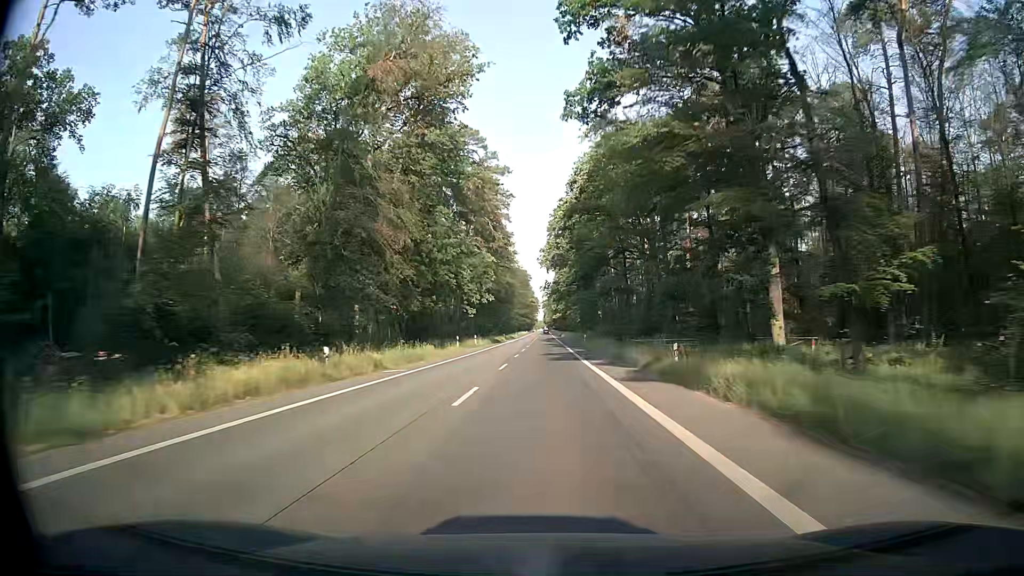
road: secondary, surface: asphalt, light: Day
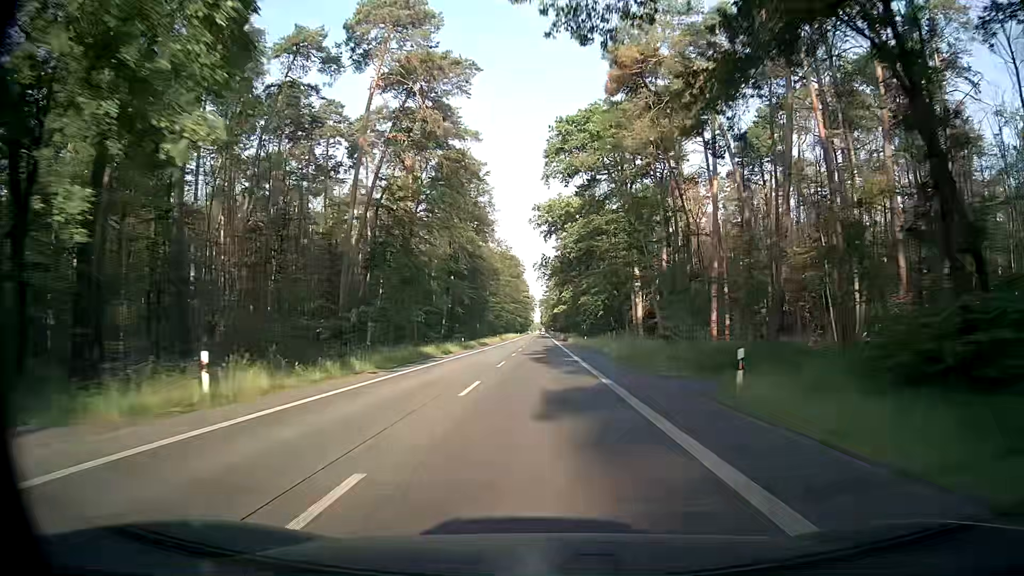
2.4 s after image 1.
(+0.2, +57.2) m; 0°
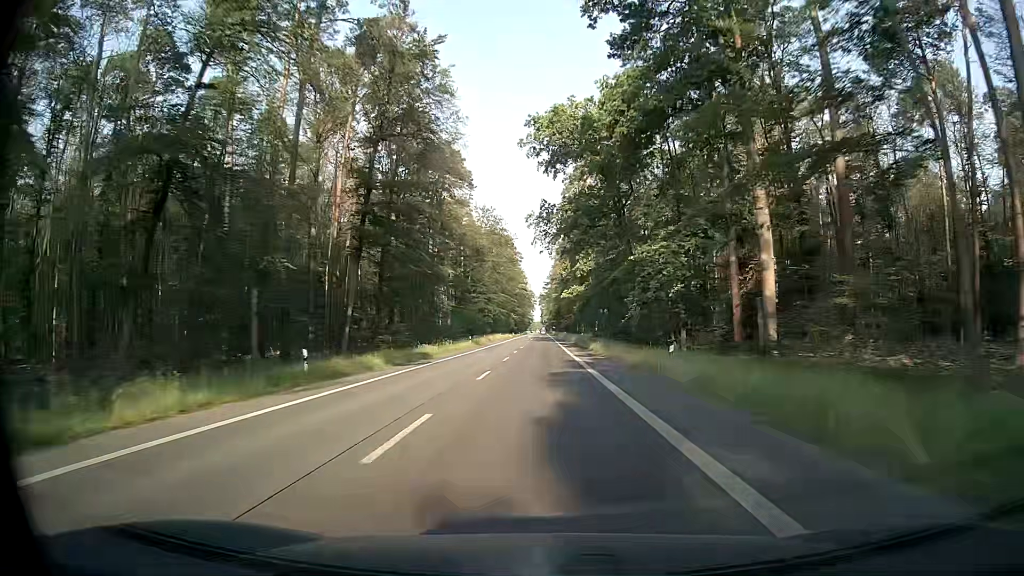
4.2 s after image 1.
(0.0, +43.0) m; 0°
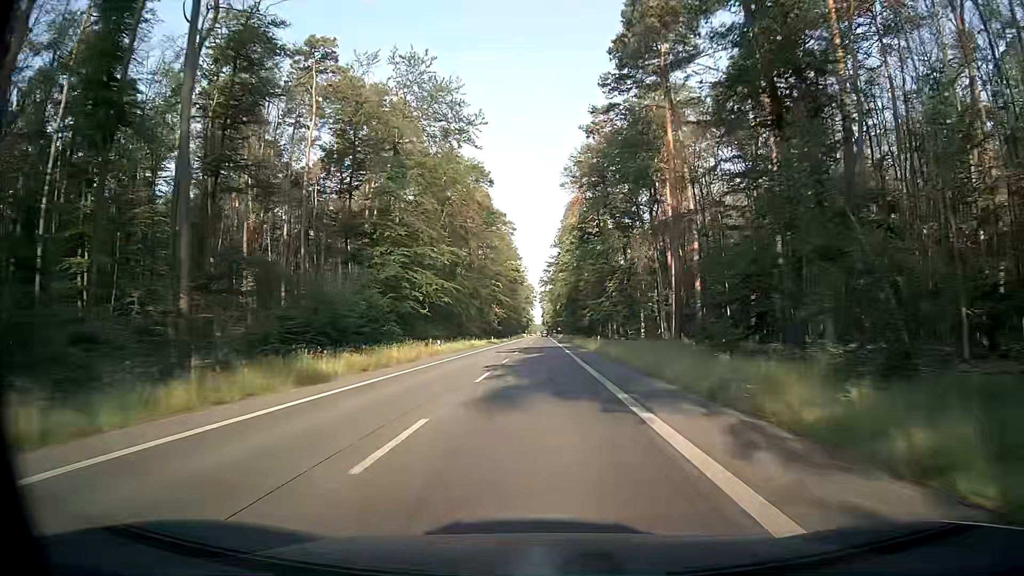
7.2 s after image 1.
(-0.2, +71.6) m; 0°
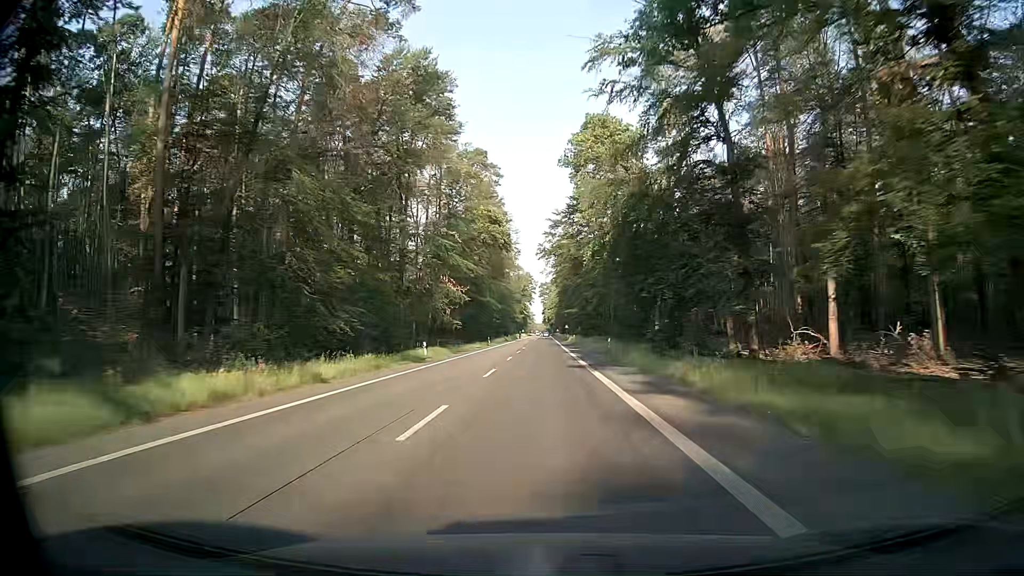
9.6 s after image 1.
(+0.2, +57.3) m; 0°
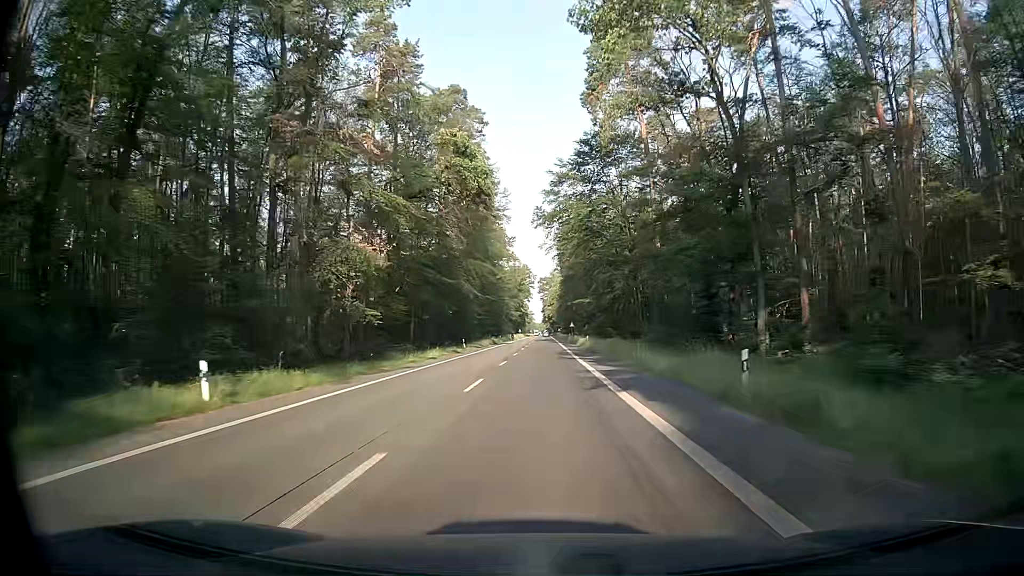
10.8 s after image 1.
(-0.1, +28.7) m; 0°
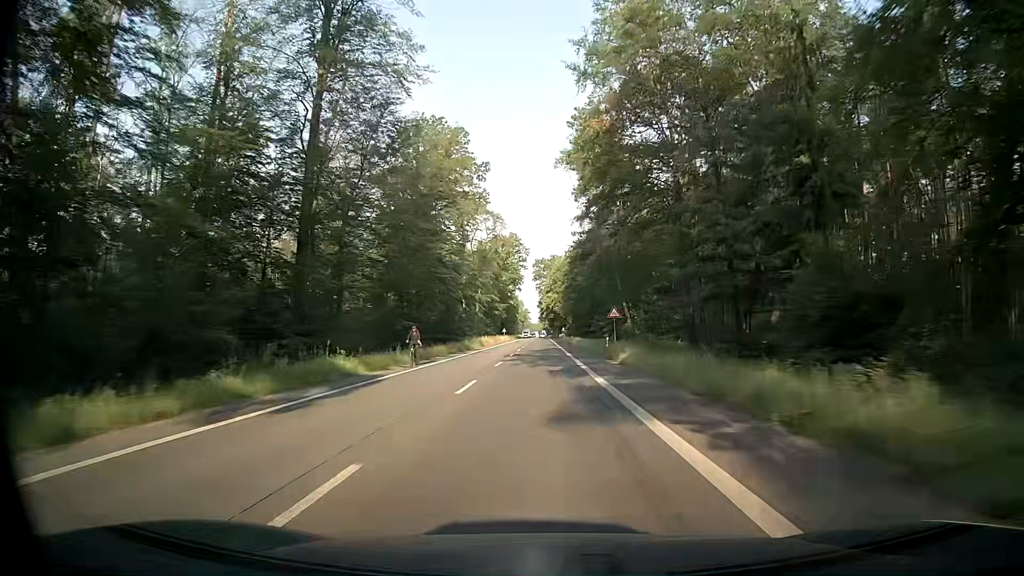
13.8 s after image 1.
(+0.2, +71.7) m; 0°
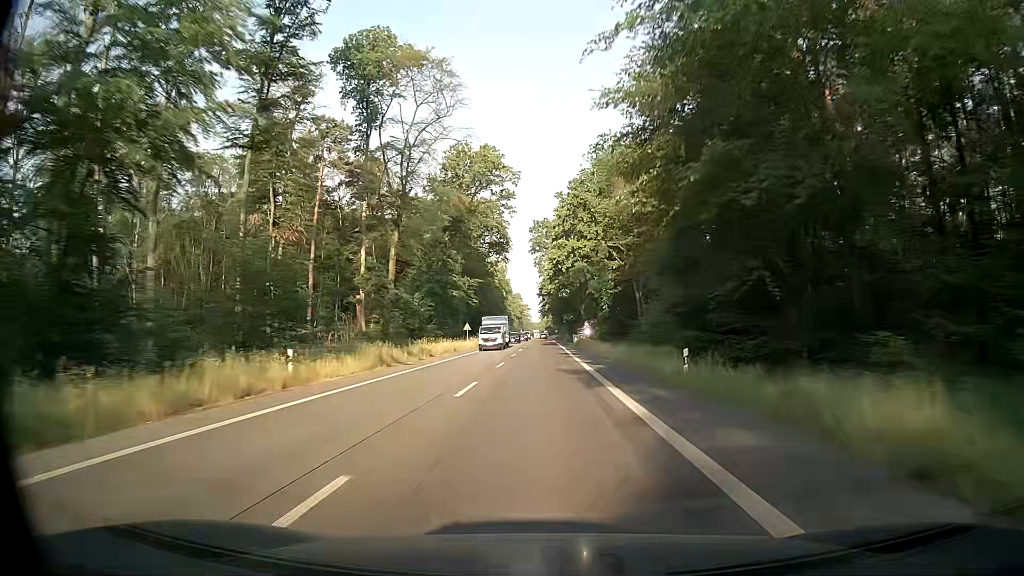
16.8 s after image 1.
(+0.2, +71.7) m; 0°
(0, +10) (0, +20) (0, +30) (0, +40) (0, +50) (0, +60) (0, +70) (0, +80) (0, +90) (0, +100) m
